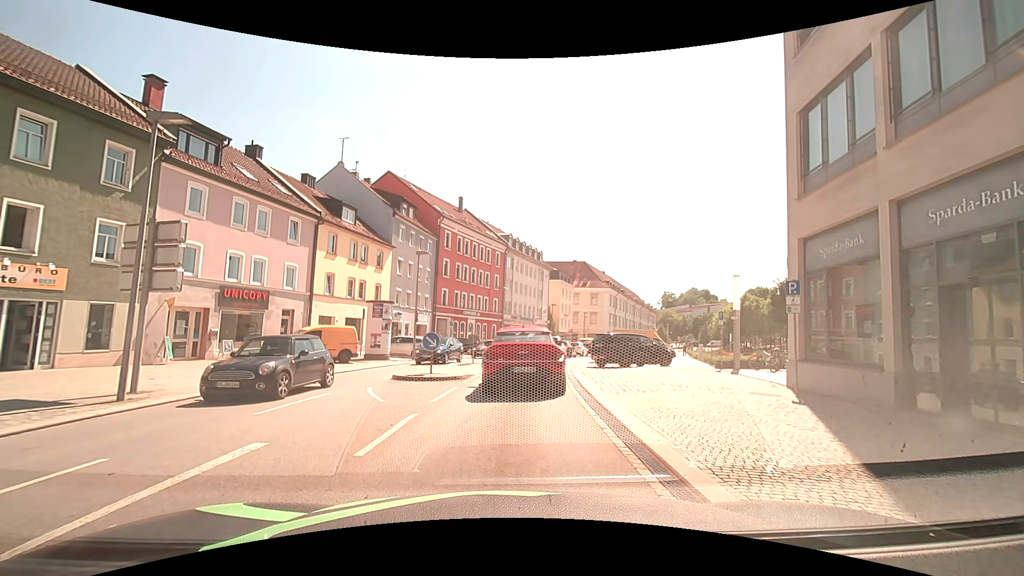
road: tertiary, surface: asphalt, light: Day
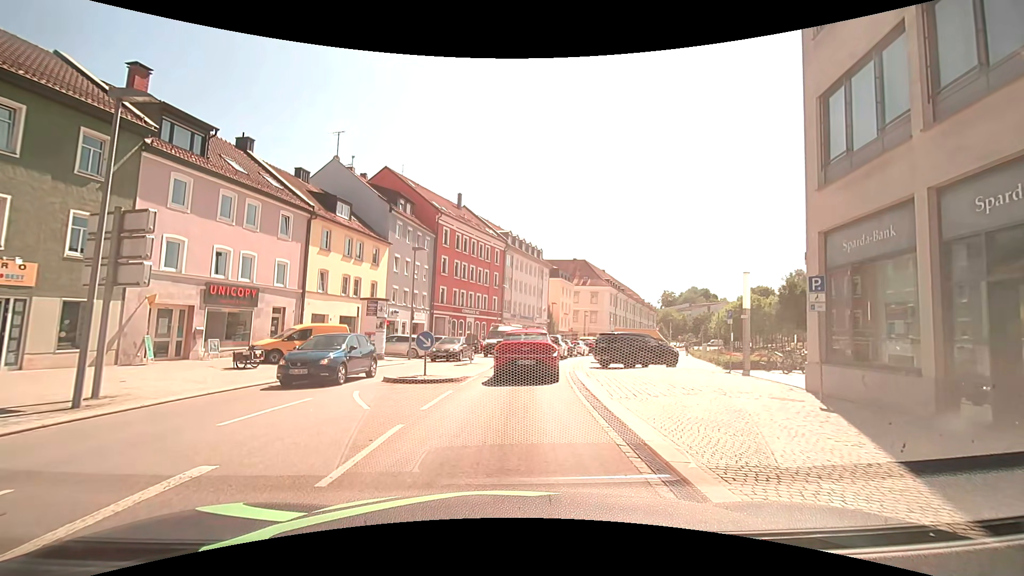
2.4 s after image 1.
(0.0, +1.1) m; 0°
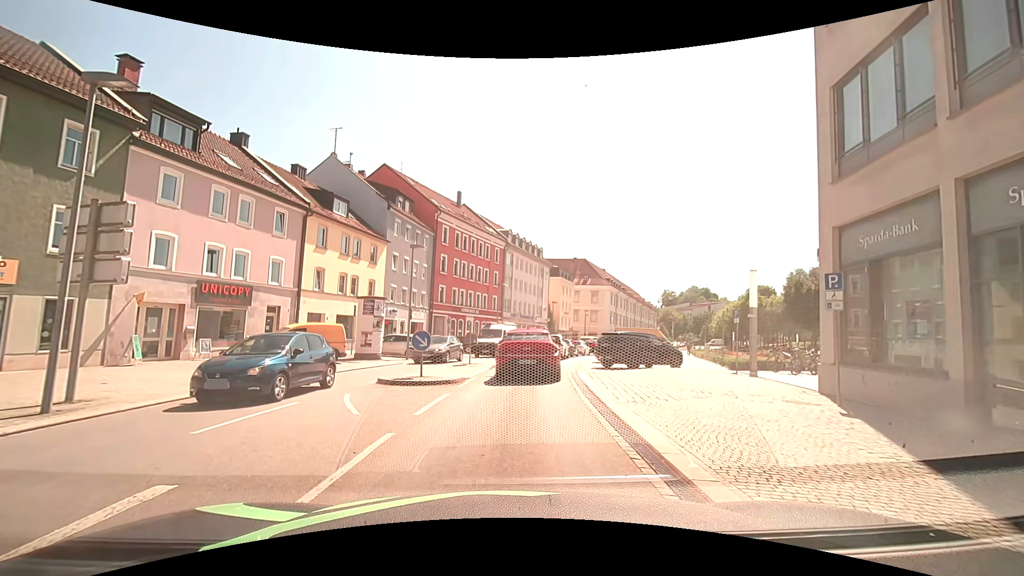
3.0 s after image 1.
(0.0, +0.7) m; 0°
